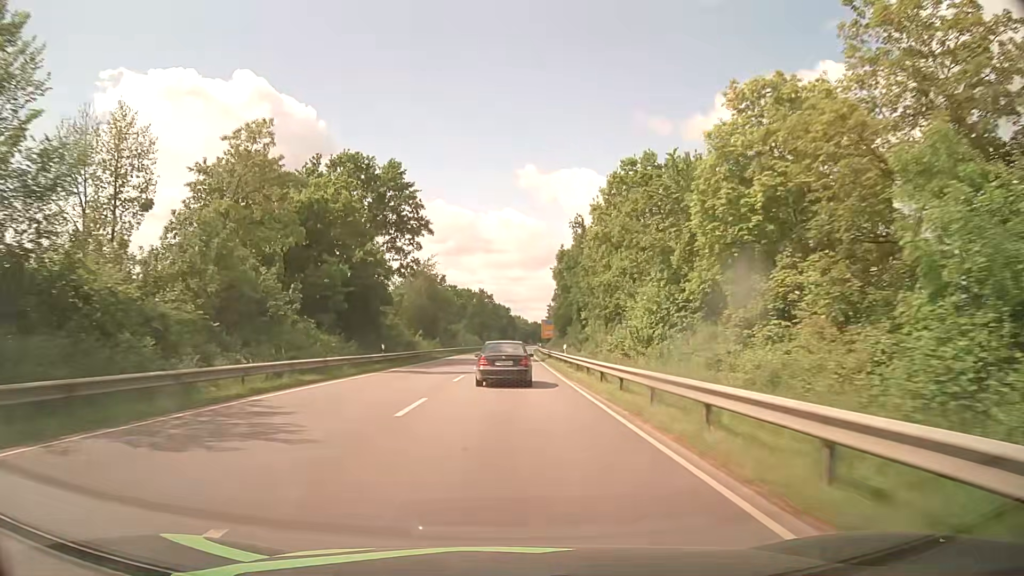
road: primary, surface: asphalt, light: Day
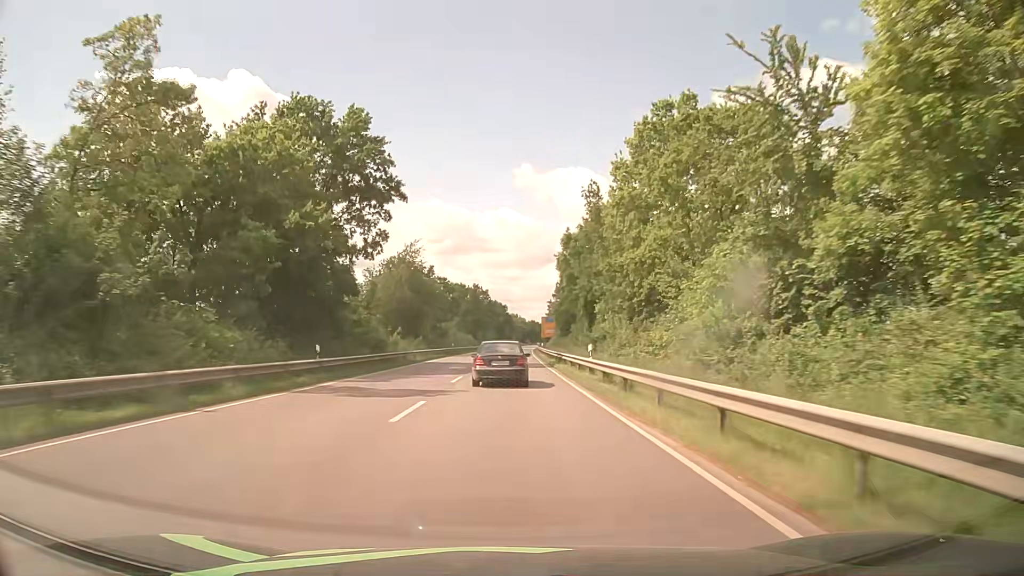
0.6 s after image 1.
(-0.1, +12.6) m; -1°
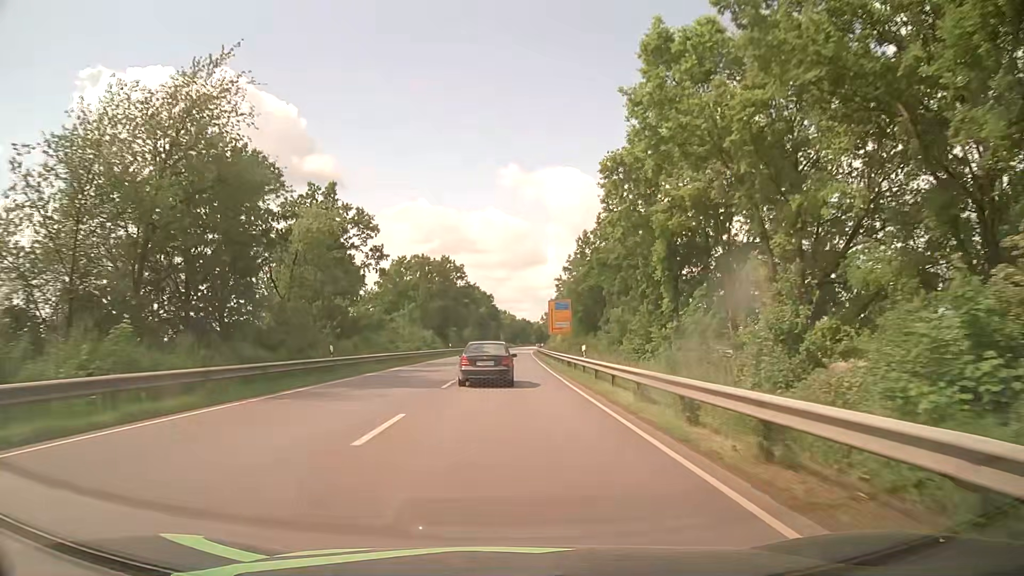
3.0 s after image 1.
(+0.7, +49.9) m; +1°
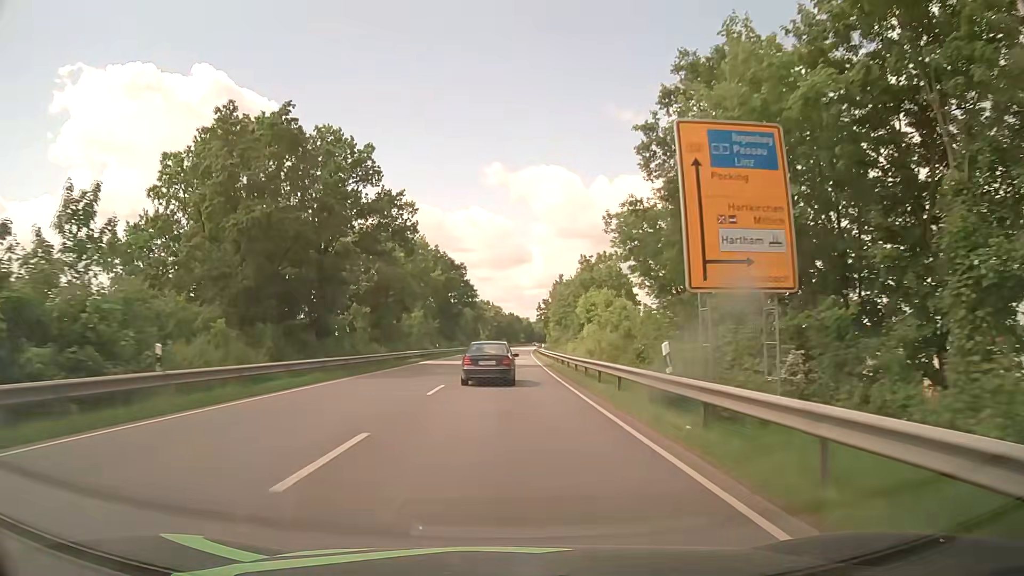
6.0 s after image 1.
(+1.2, +61.9) m; +2°
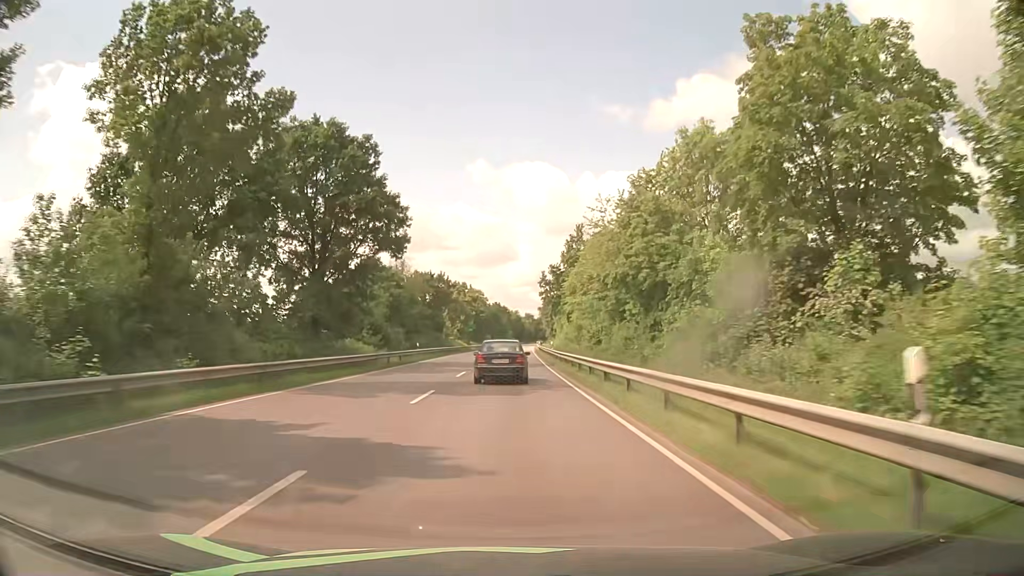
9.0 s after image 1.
(+0.8, +62.0) m; +1°
(0, +10) (0, +20) (0, +30) (0, +40) (+1, +50) (+1, +60) (+1, +70) (+1, +80) (+2, +90) (+2, +100) m
